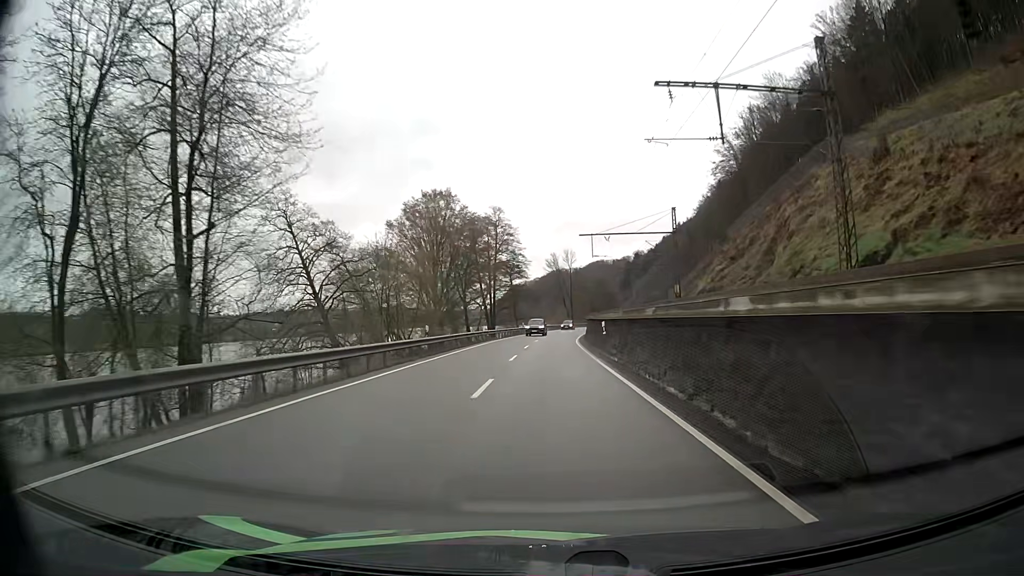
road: primary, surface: asphalt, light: Day
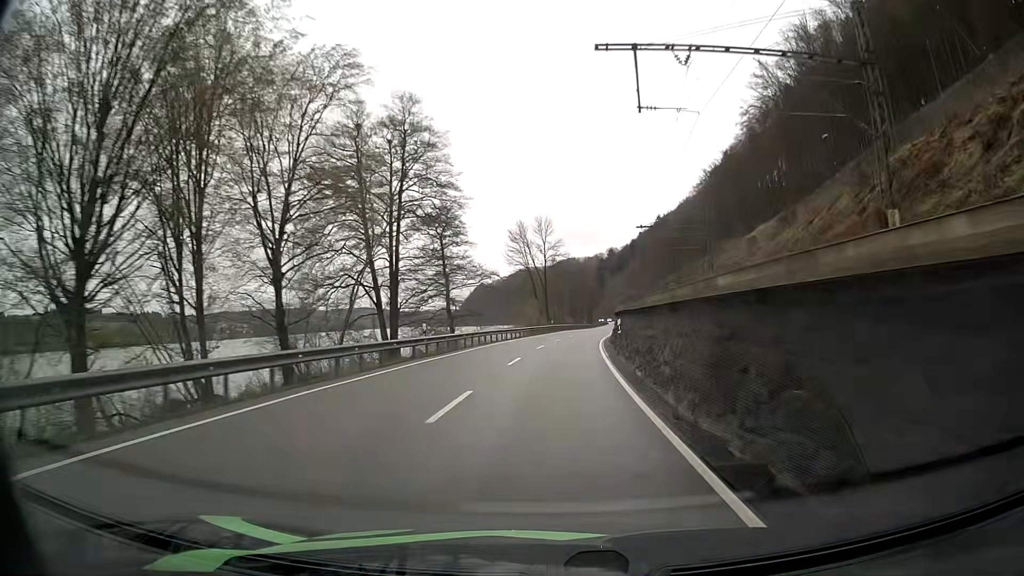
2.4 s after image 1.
(+0.7, +51.0) m; +3°
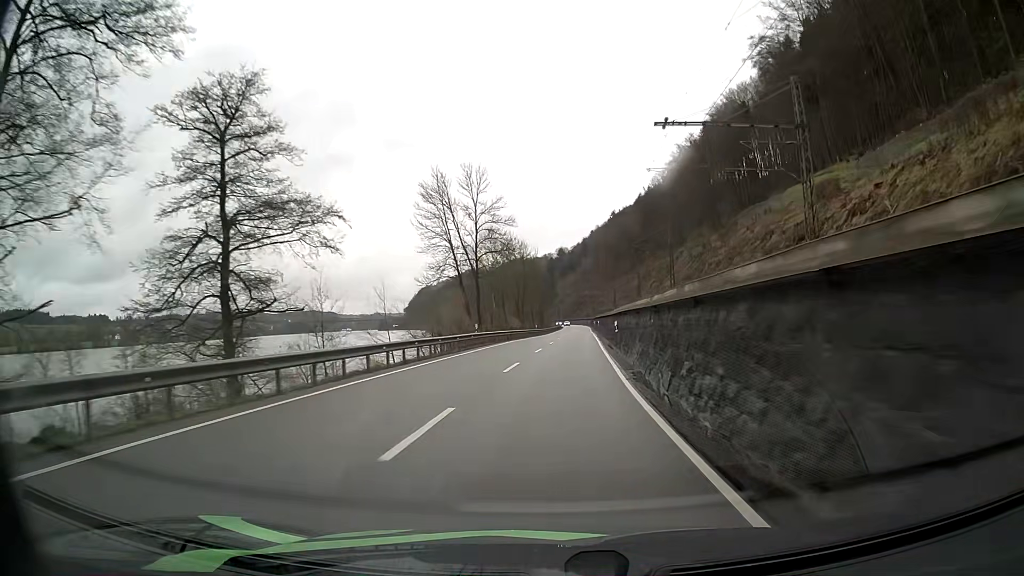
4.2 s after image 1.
(+1.4, +38.0) m; +5°
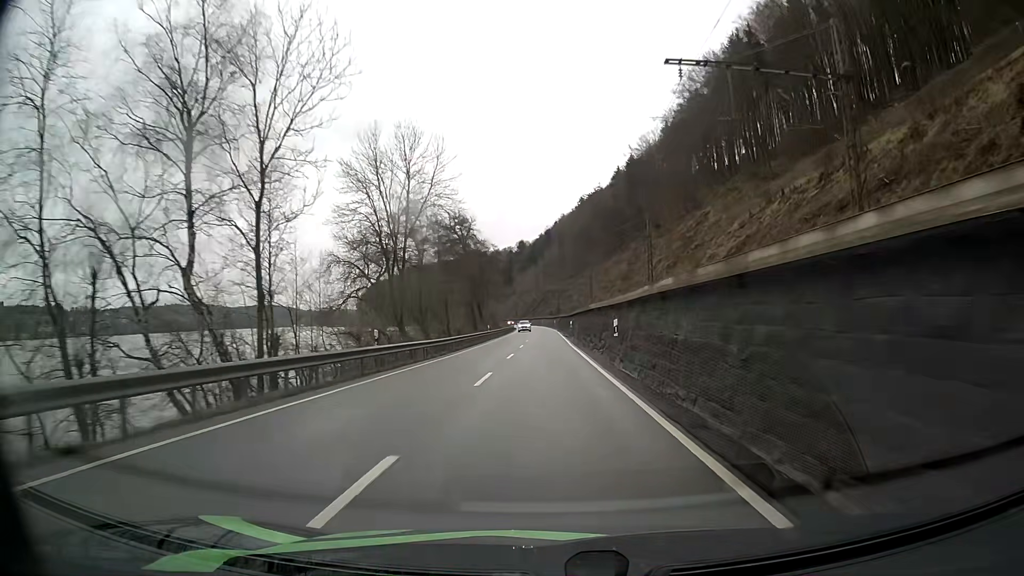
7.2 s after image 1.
(+2.6, +63.2) m; +3°
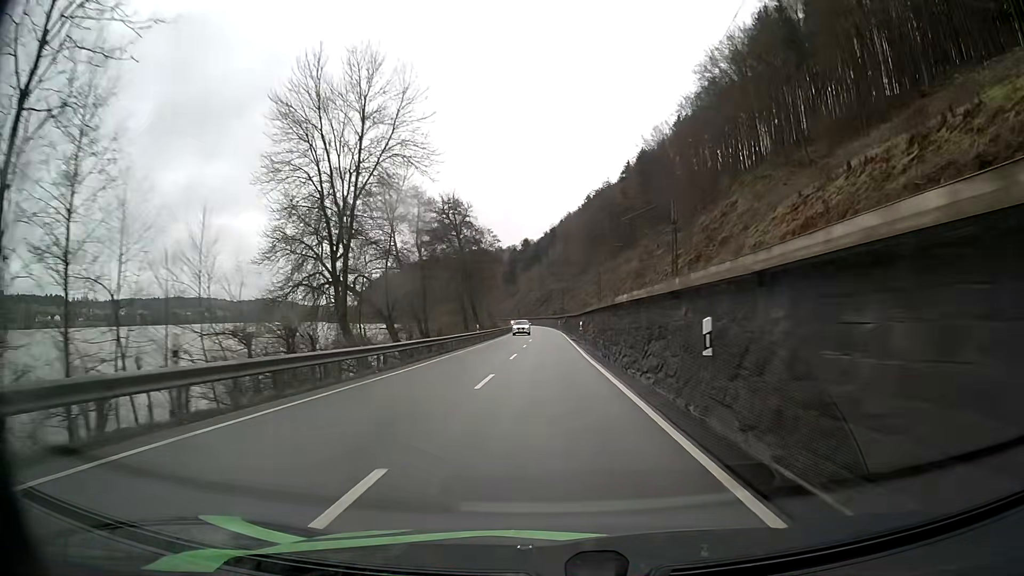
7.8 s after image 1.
(-0.1, +12.7) m; 0°
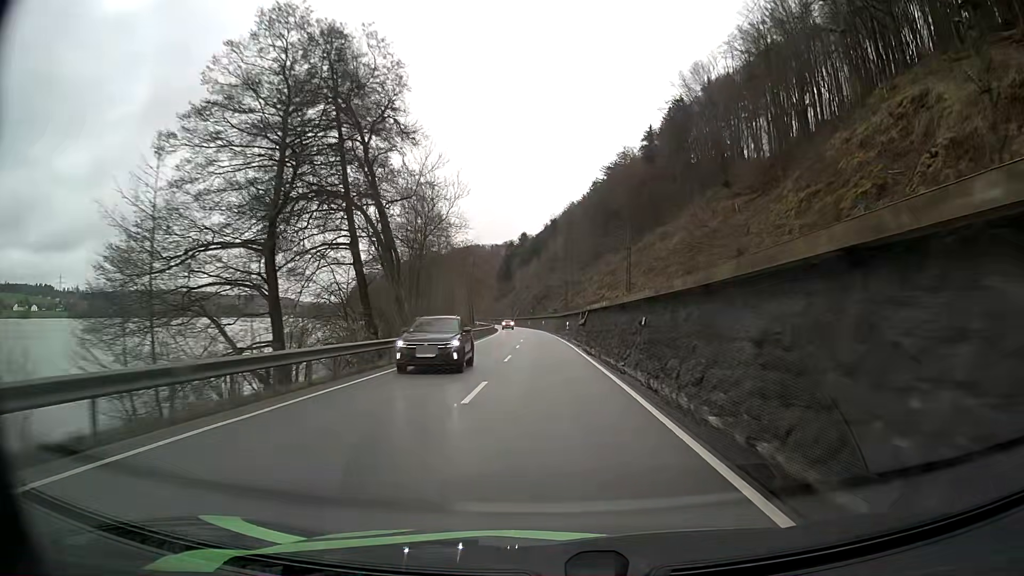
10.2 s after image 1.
(0.0, +50.7) m; 0°
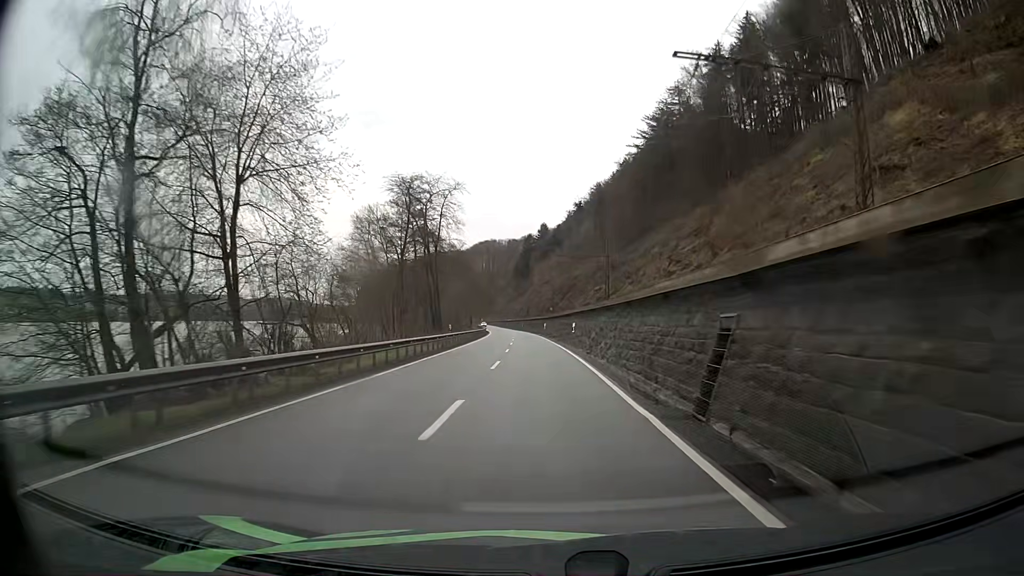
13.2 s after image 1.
(-0.7, +63.3) m; -2°
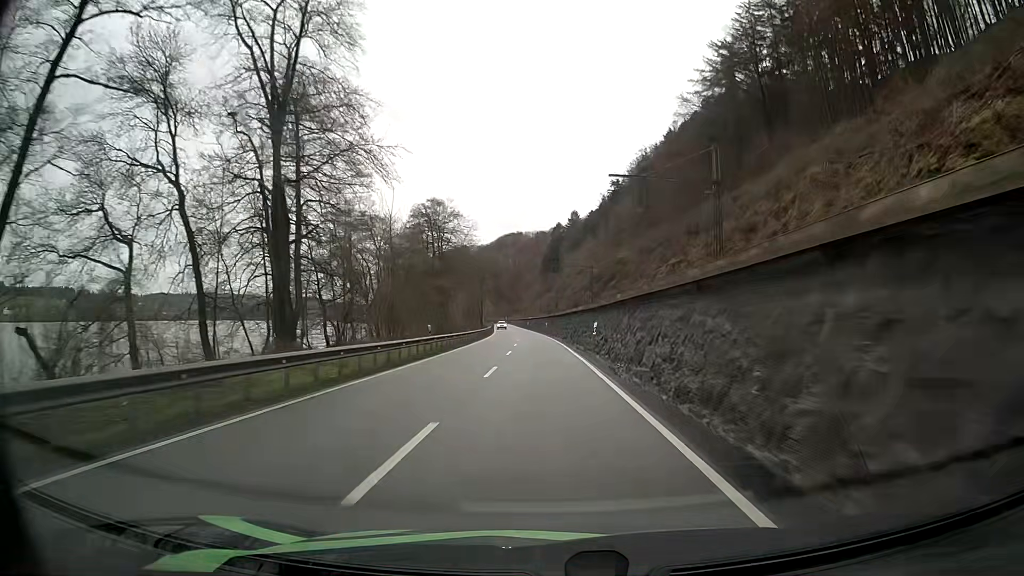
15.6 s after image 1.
(-1.0, +50.6) m; -2°
(0, +10) (0, +20) (0, +30) (-1, +40) (-1, +50) (-1, +60) (-2, +70) (-2, +80) (-3, +90) (-3, +100) m
